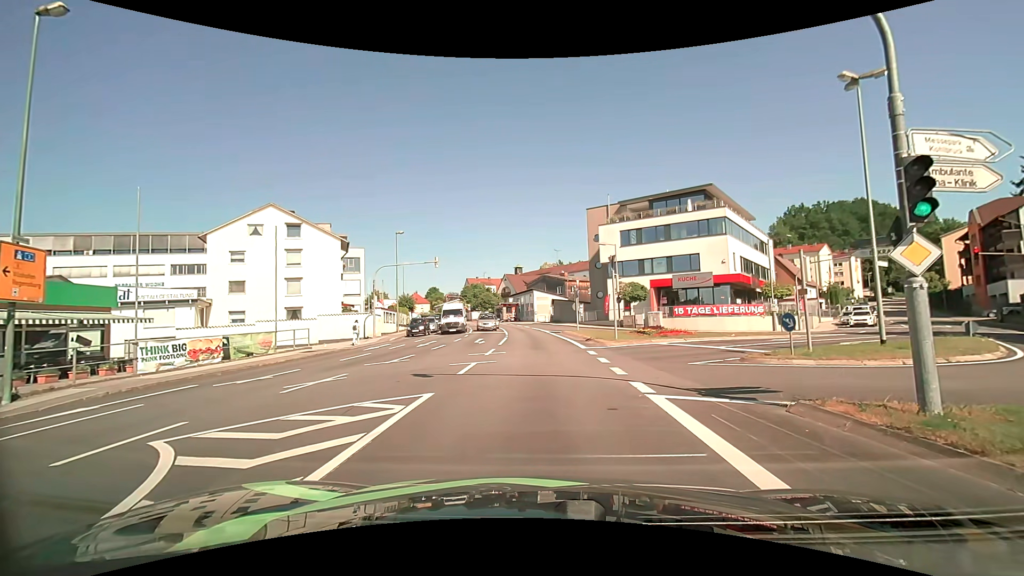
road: tertiary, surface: asphalt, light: Day
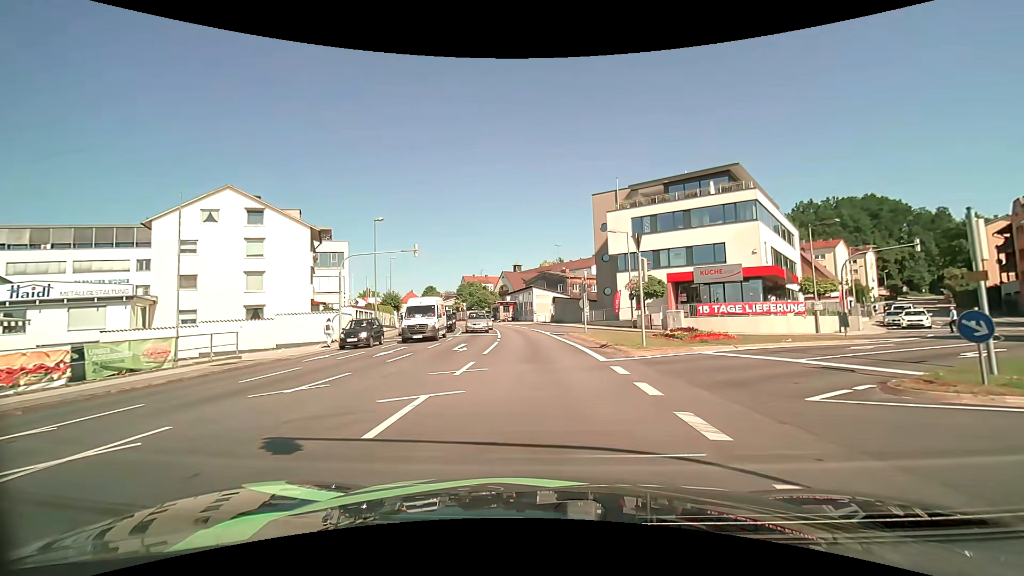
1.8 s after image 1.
(0.0, +6.9) m; 0°
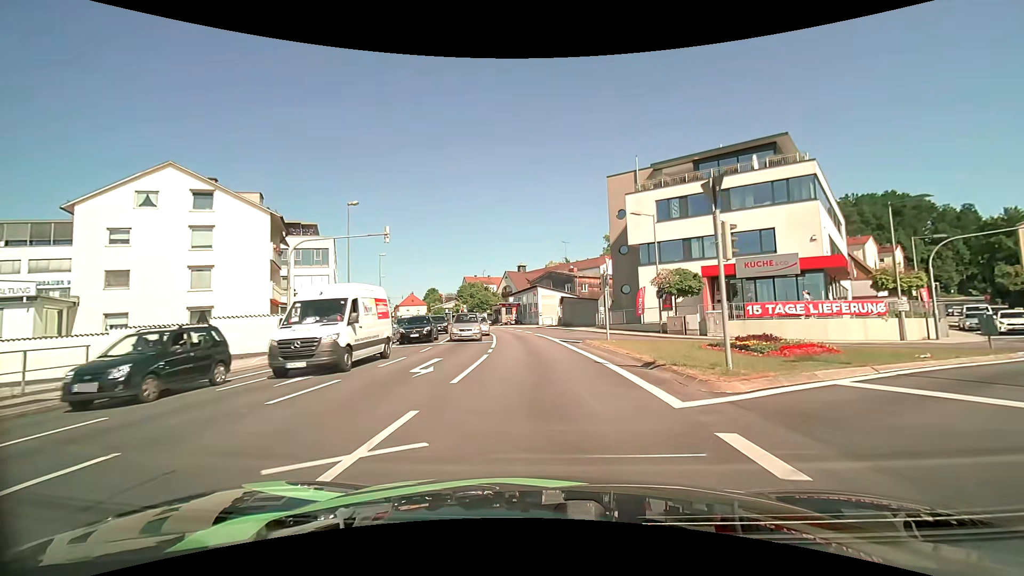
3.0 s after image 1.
(-0.1, +7.7) m; -1°
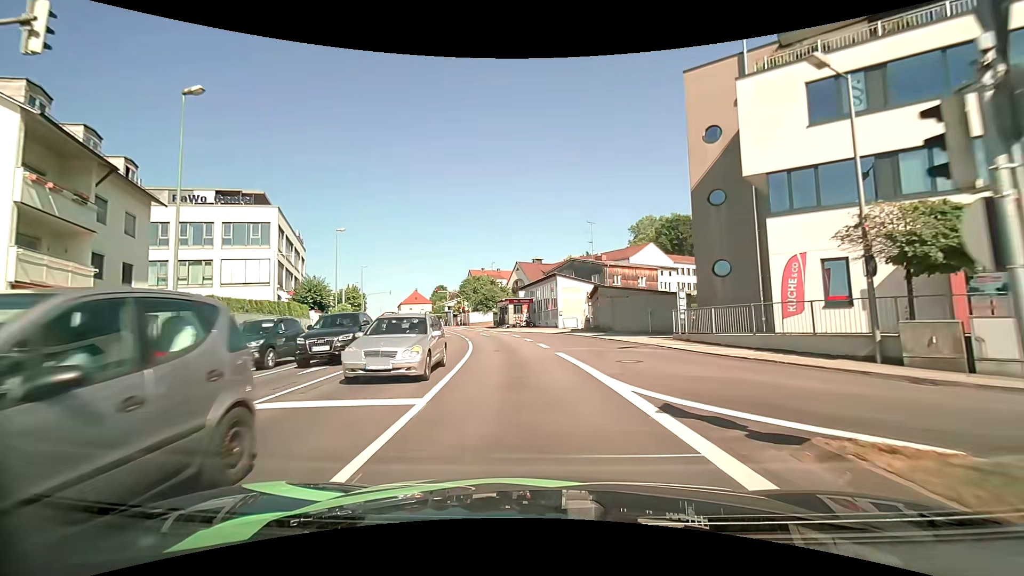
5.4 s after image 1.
(-0.2, +19.3) m; -1°
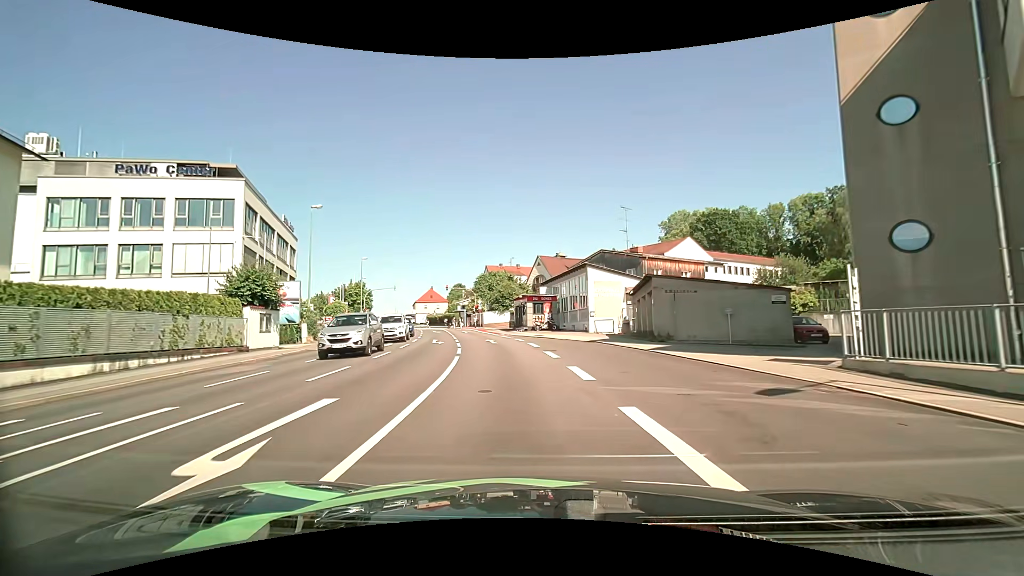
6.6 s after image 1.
(-0.2, +10.2) m; -3°
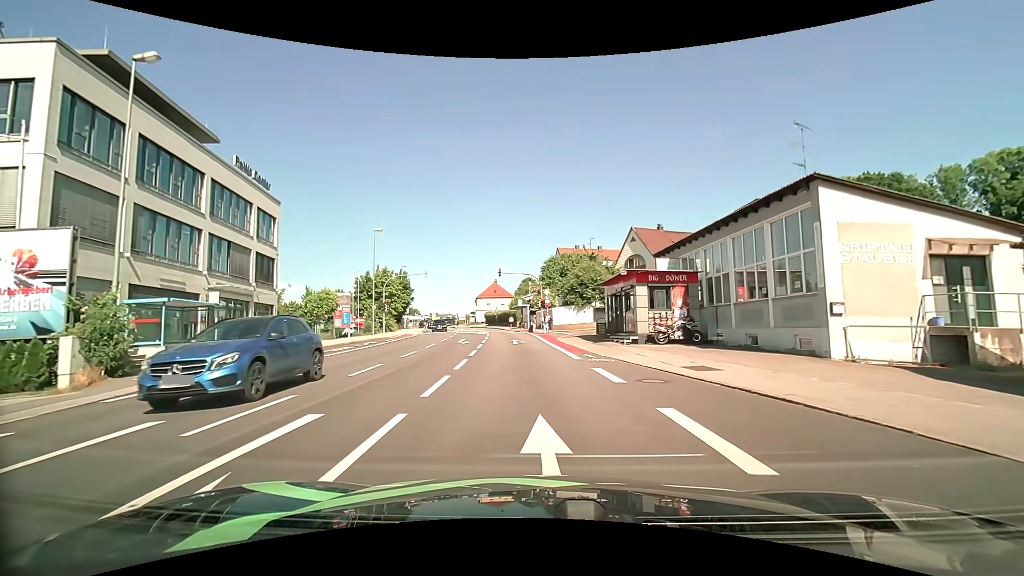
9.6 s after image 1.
(-1.9, +23.7) m; -8°
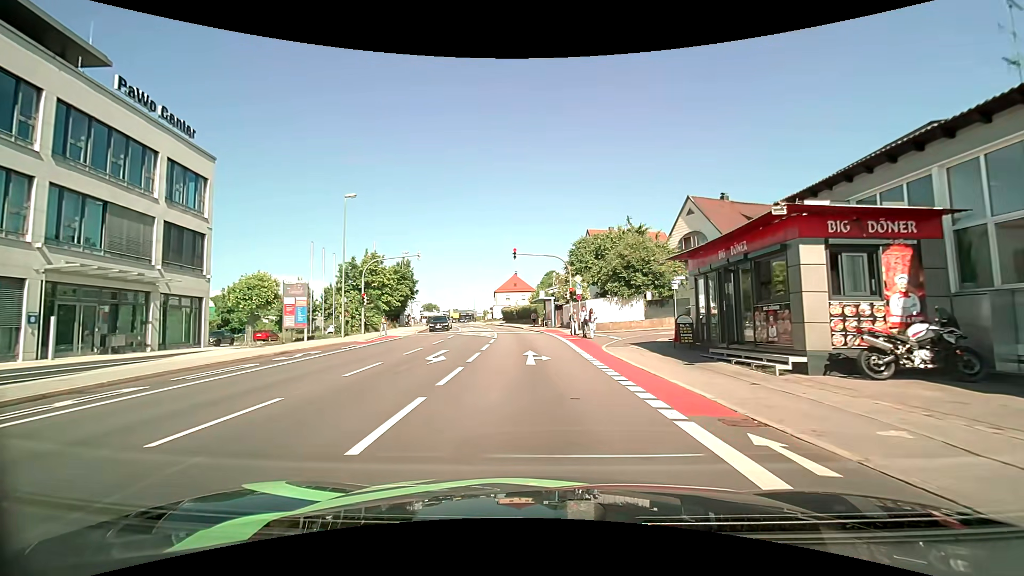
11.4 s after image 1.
(-0.3, +12.8) m; -3°
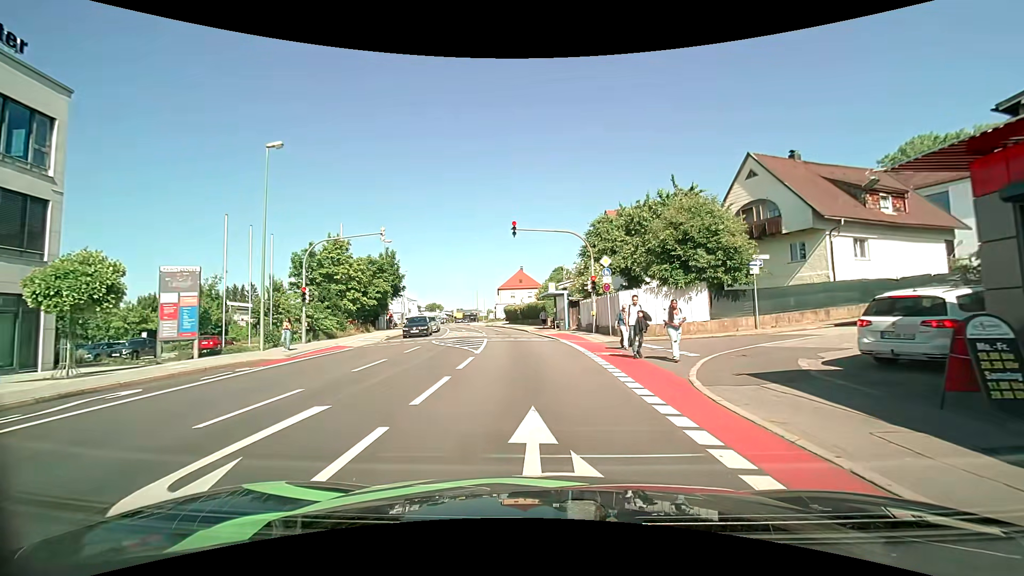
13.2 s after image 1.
(-0.1, +11.0) m; -1°
(0, +10) (0, +20) (-1, +30) (-3, +40) (-5, +50) (-7, +59) (-9, +69) (-11, +79) (-13, +89) (-16, +98) m
